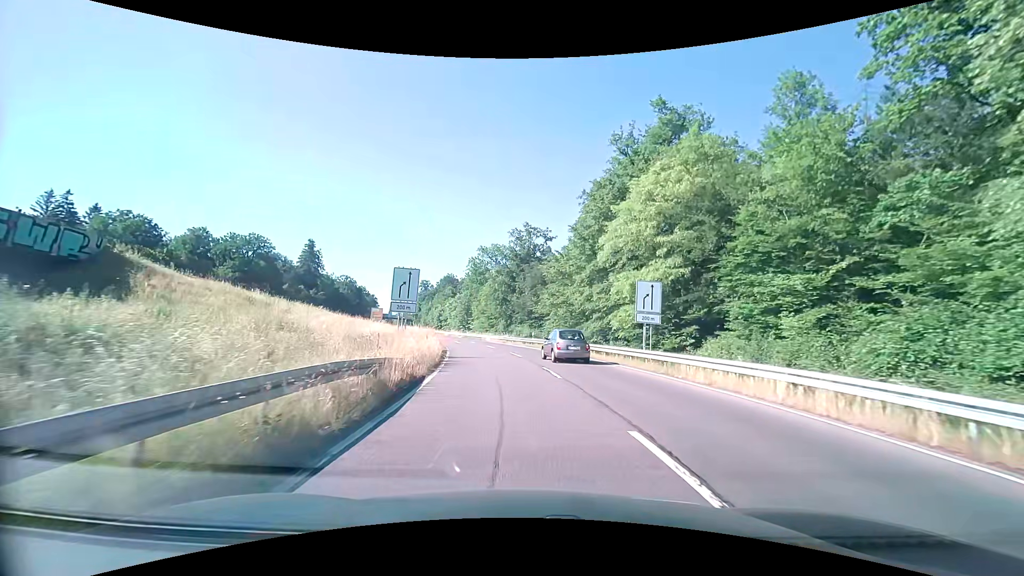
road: trunk_link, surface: asphalt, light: Day
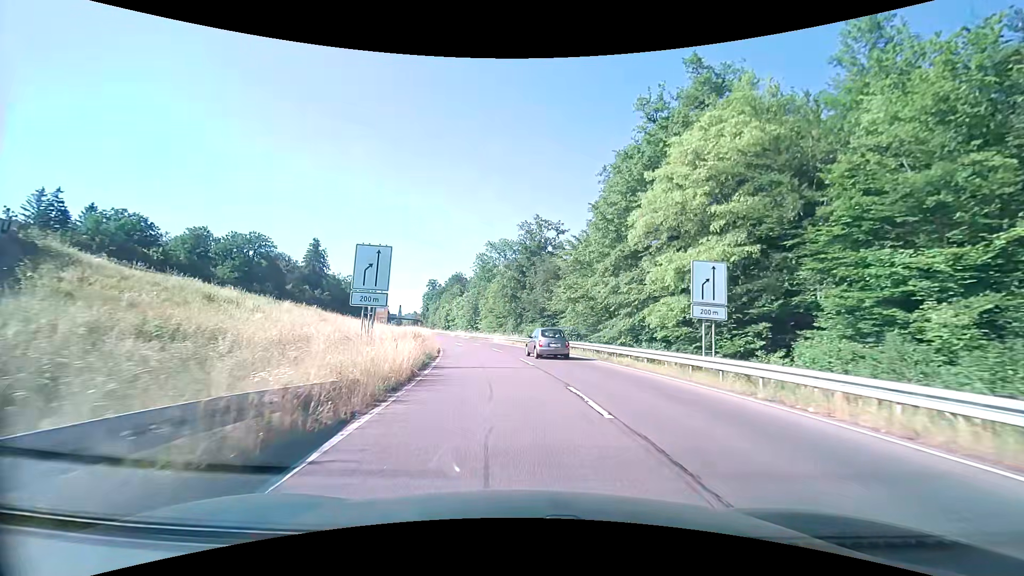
(0.0, +6.9) m; -1°
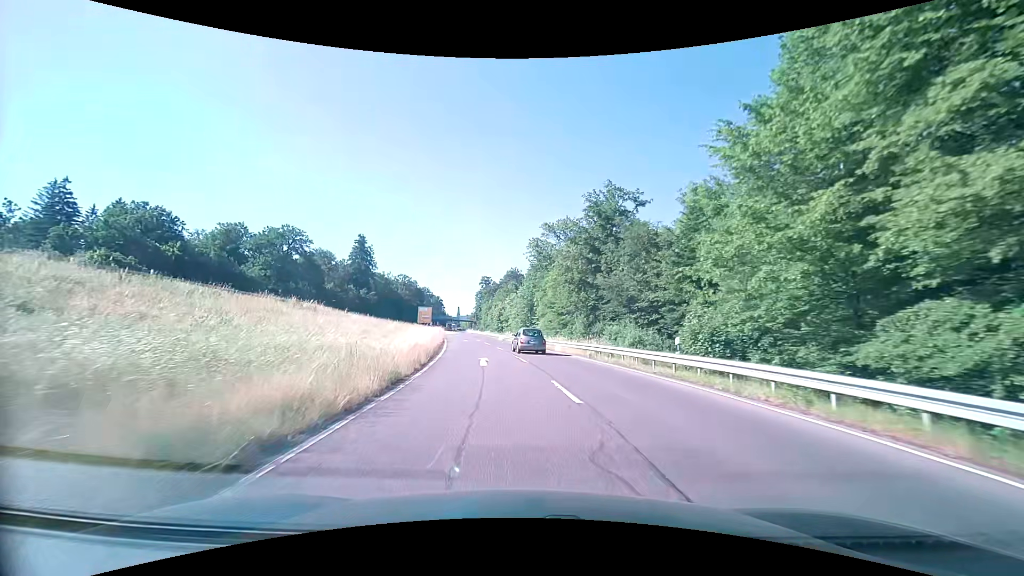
(-1.1, +22.4) m; -6°
